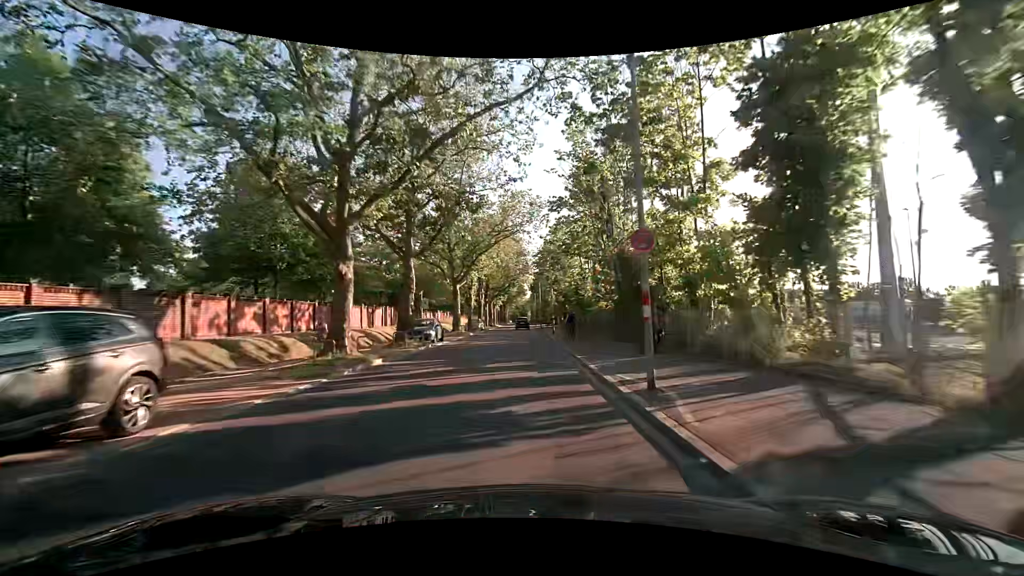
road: tertiary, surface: asphalt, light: Day
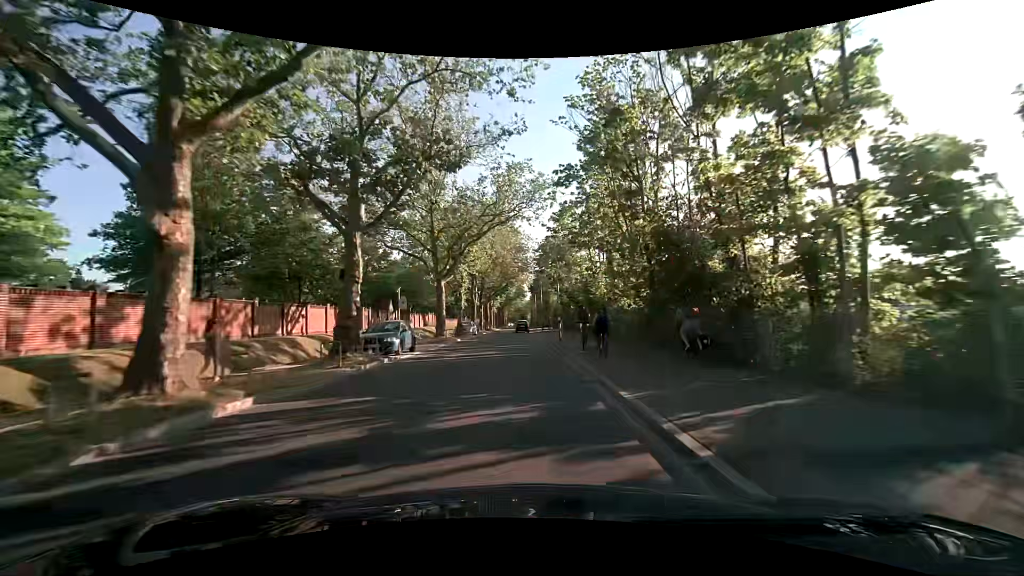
(-0.1, +7.7) m; -1°
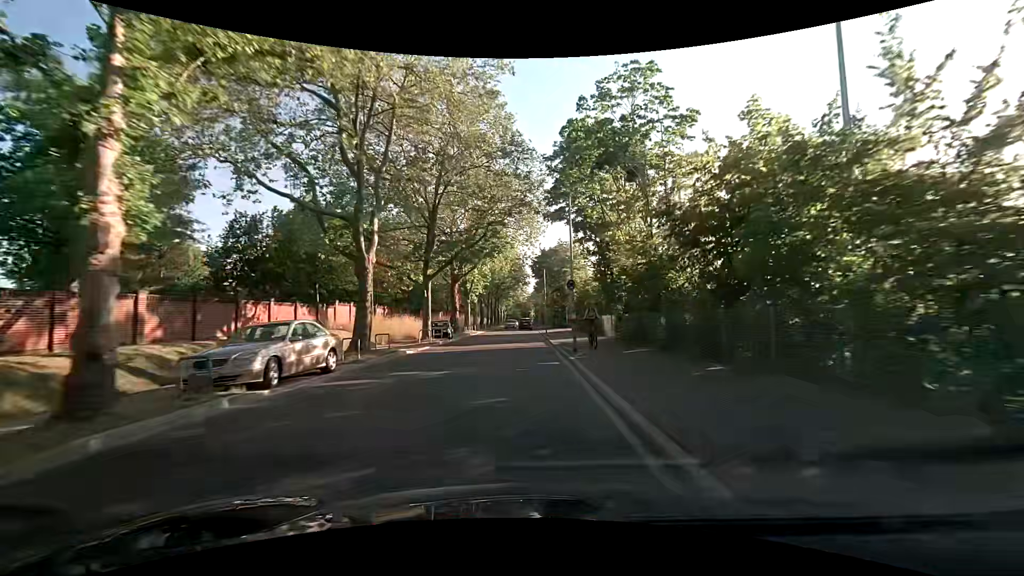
(+0.6, +38.1) m; +1°
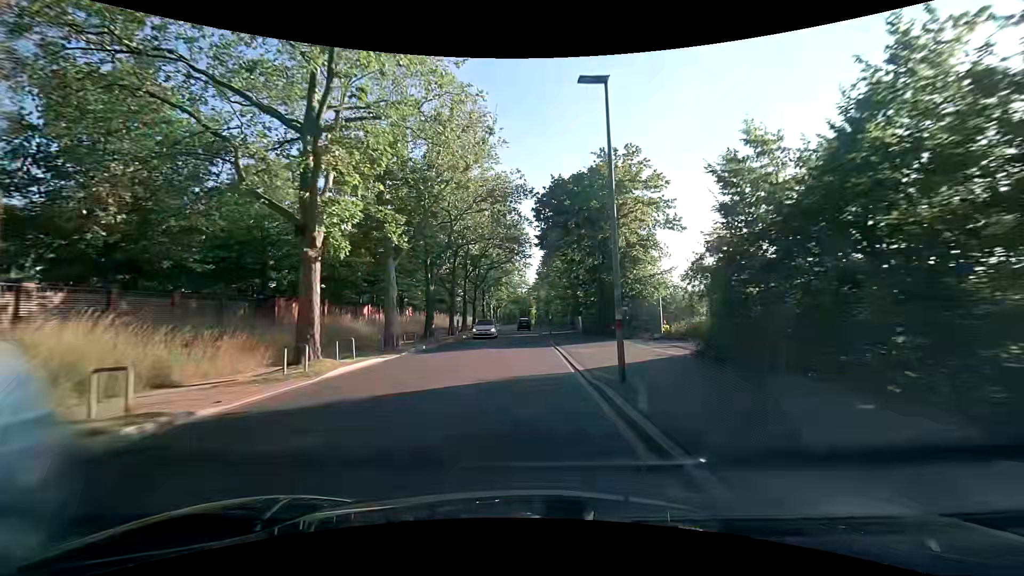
(-0.3, +37.9) m; -1°
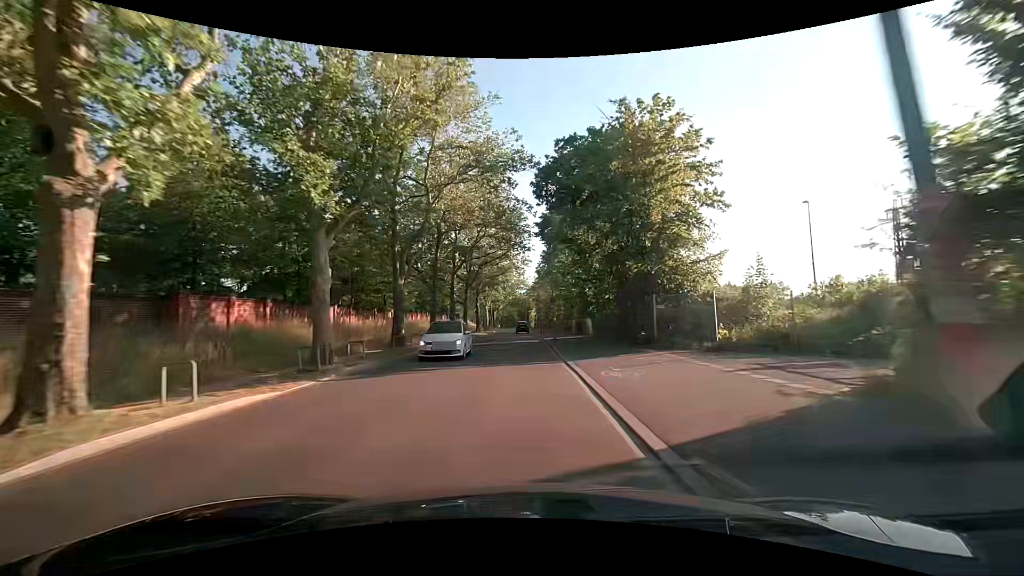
(0.0, +7.7) m; 0°
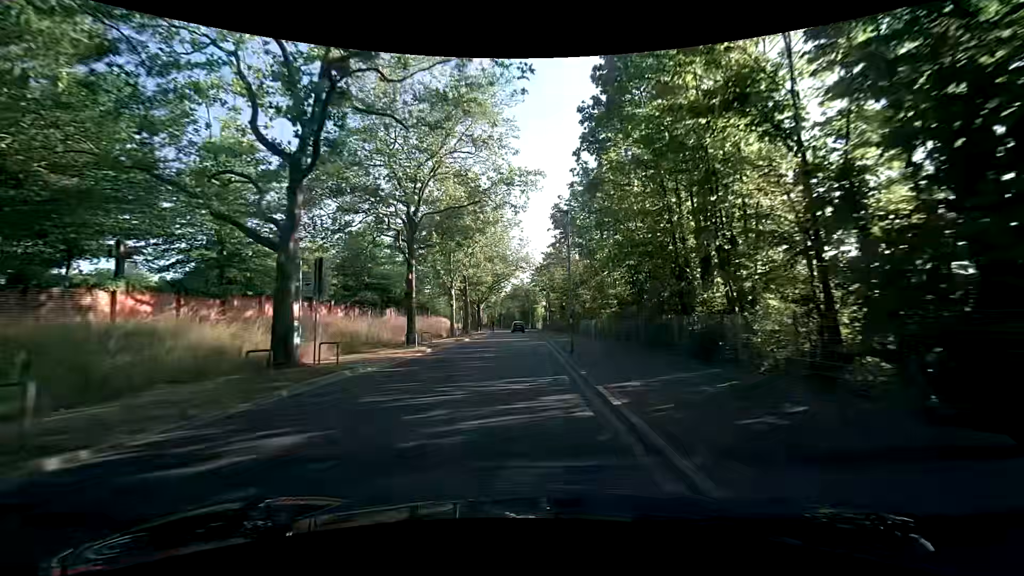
(+0.3, +39.0) m; 0°
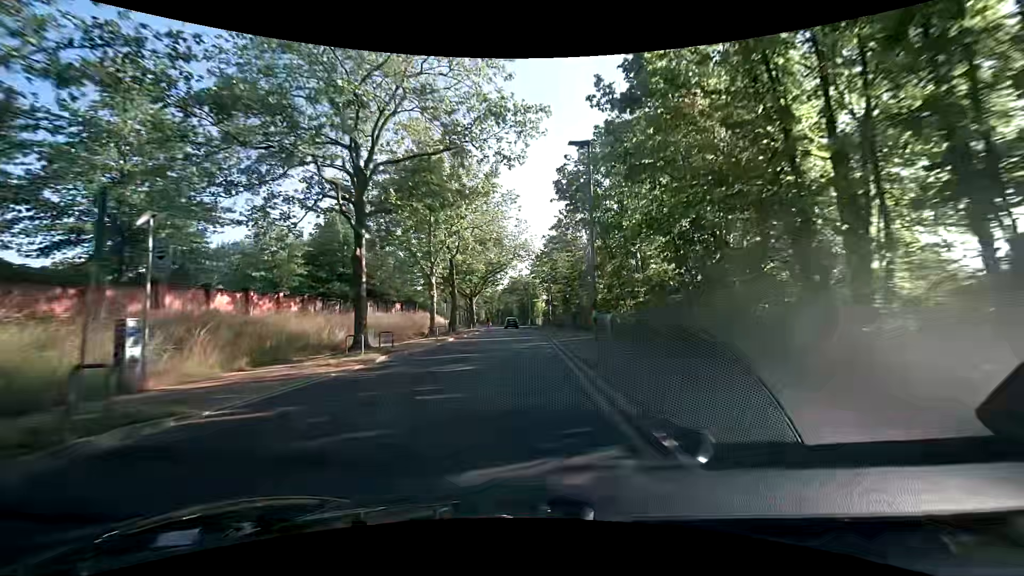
(0.0, +7.9) m; 0°
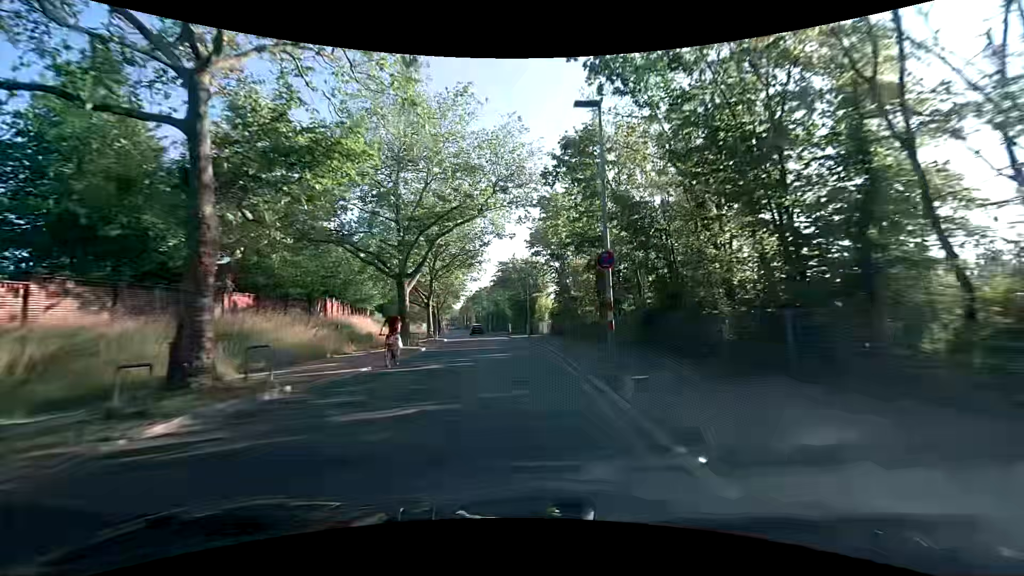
(+0.2, +32.1) m; +1°
(0, +10) (-1, +20) (-1, +30) (-2, +40) (-4, +50) (-5, +60) (-7, +70) (-9, +79) (-10, +89) (-12, +99) m
